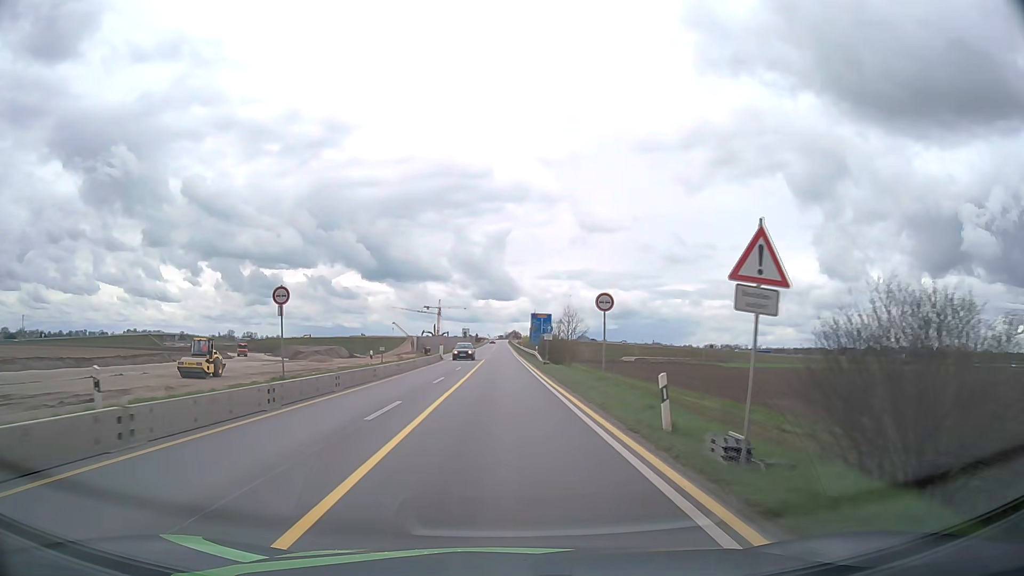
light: Day
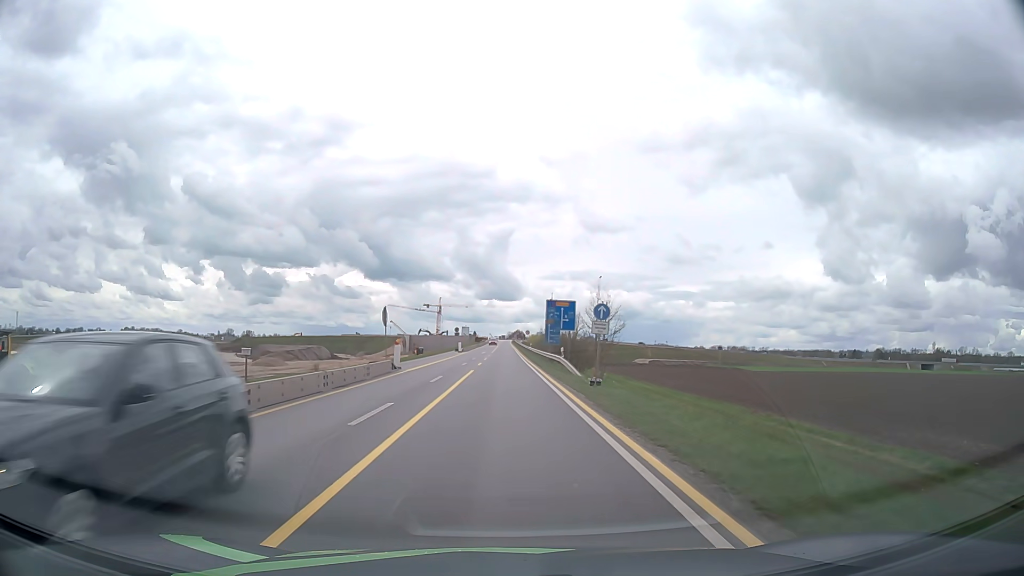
(0.0, +25.5) m; 0°
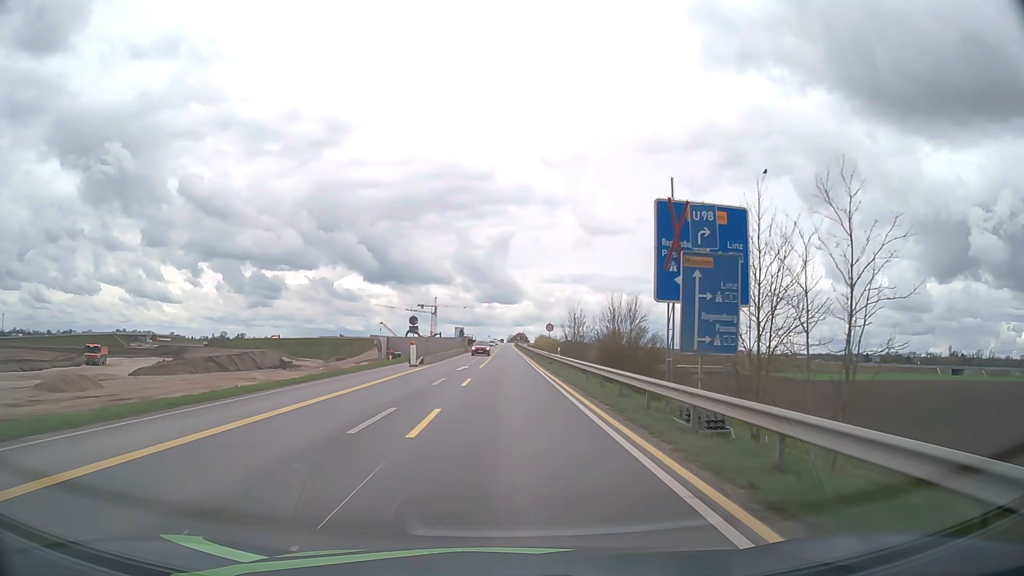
(-0.2, +42.2) m; 0°
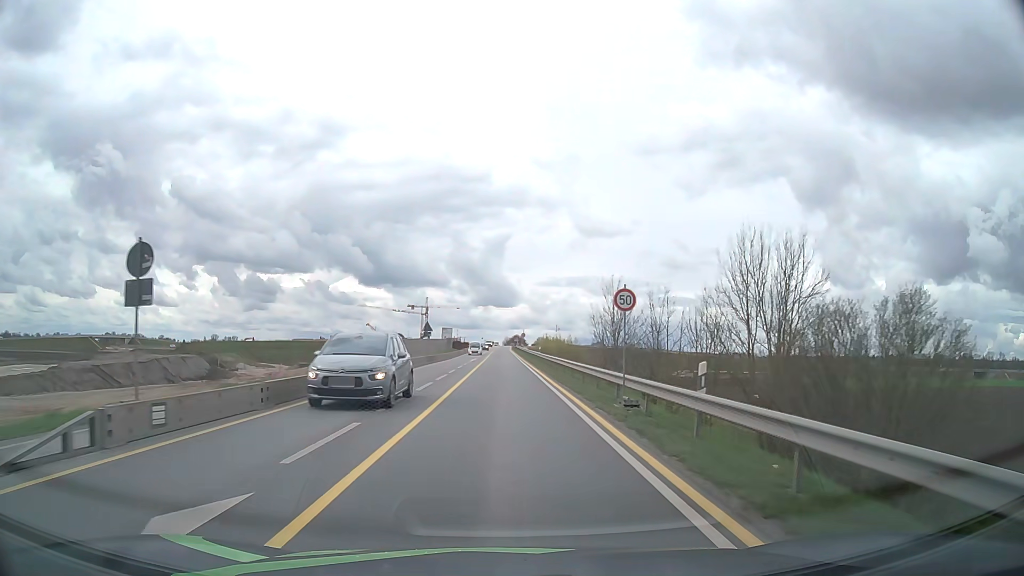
(+0.1, +33.1) m; 0°
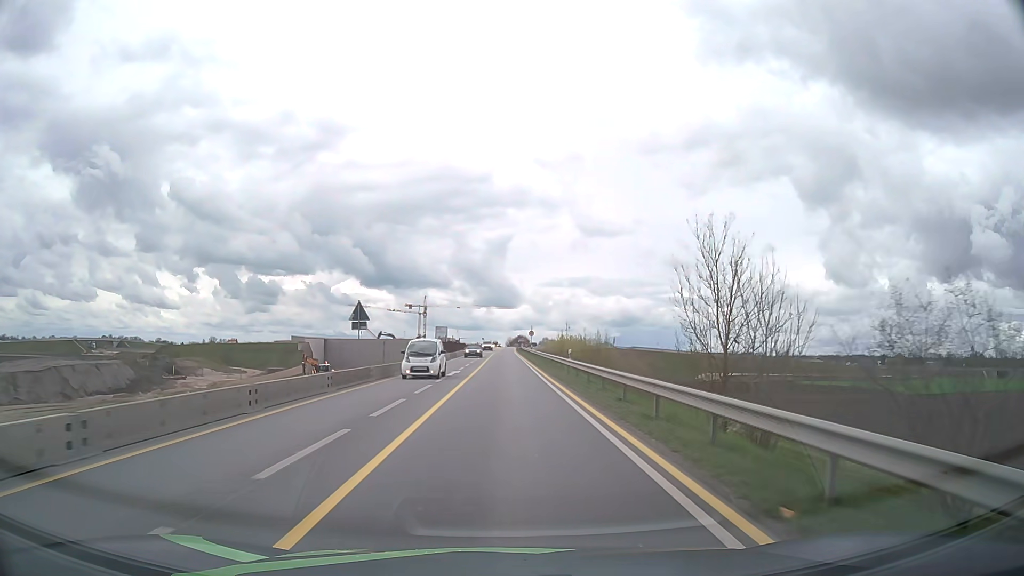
(-0.1, +25.0) m; 0°
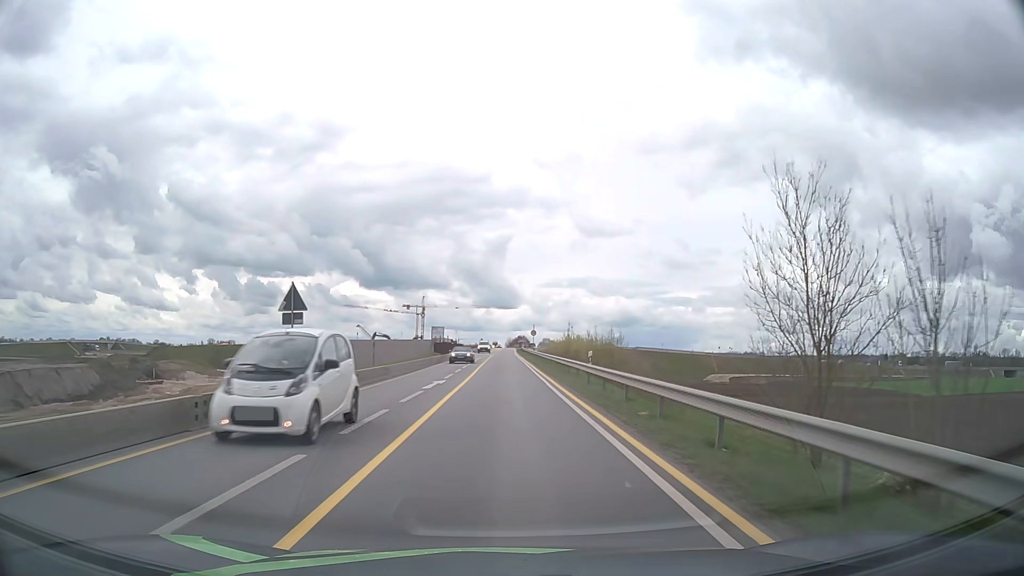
(0.0, +8.4) m; 0°
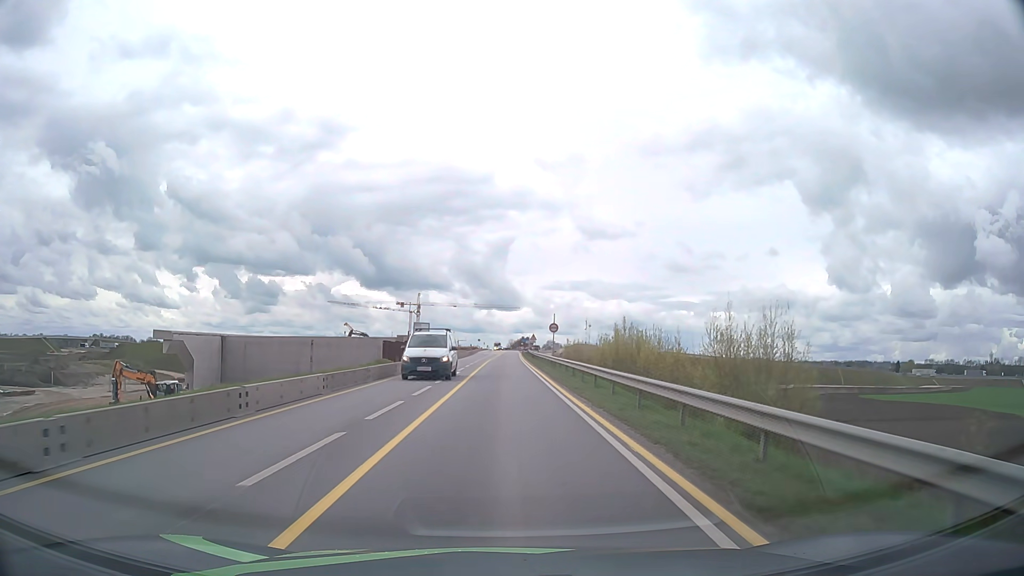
(-0.1, +34.2) m; 0°
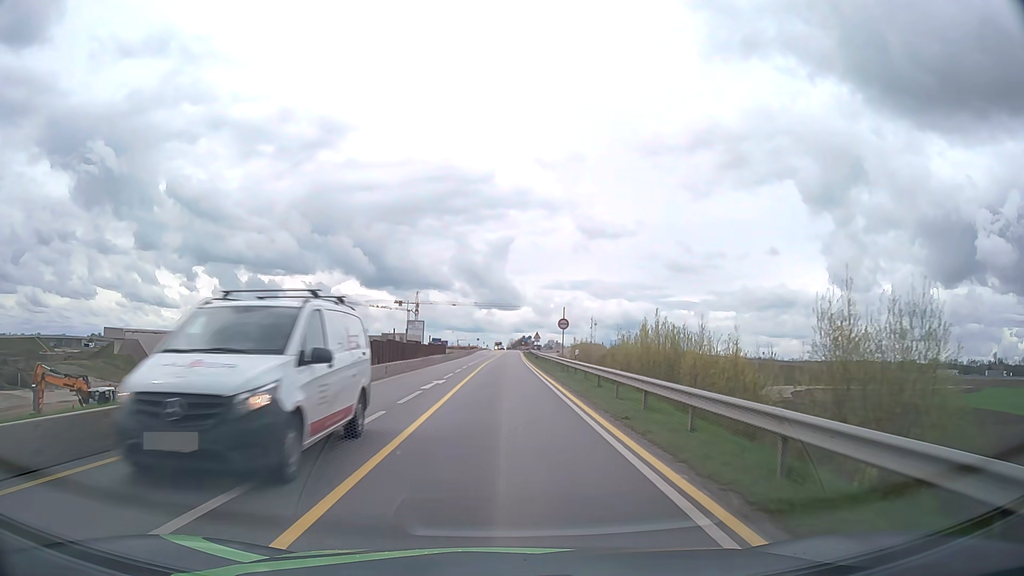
(0.0, +8.6) m; 0°
(0, +10) (0, +20) (0, +30) (0, +40) (0, +50) (0, +60) (0, +70) (0, +80) (0, +90) (+1, +100) m
